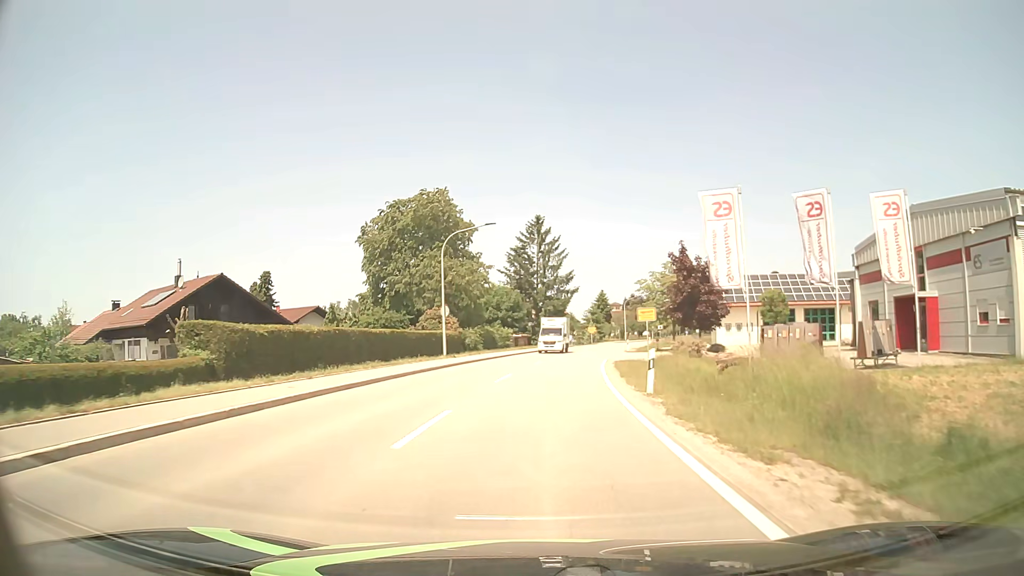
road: tertiary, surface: asphalt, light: Day
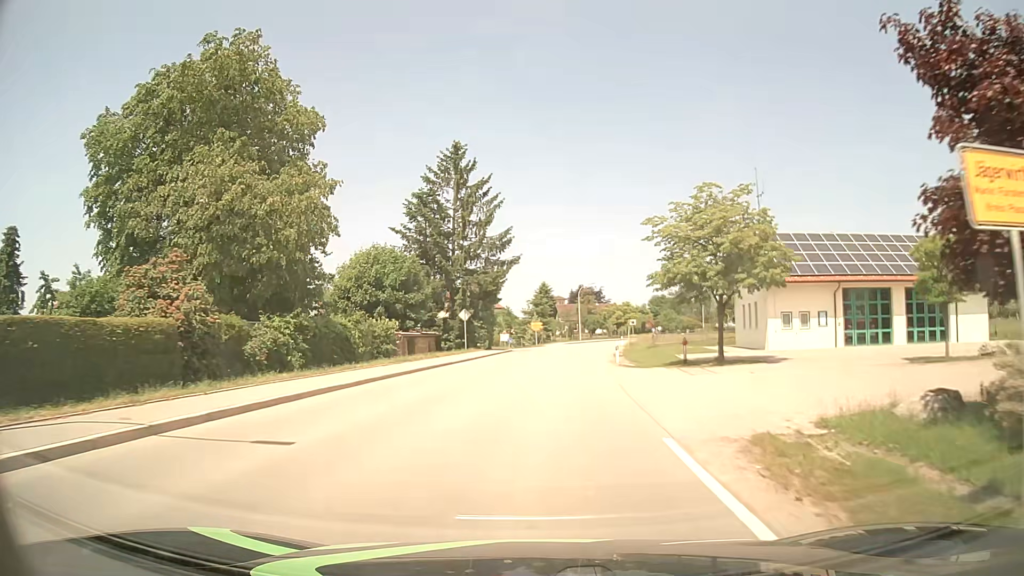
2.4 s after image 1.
(+1.5, +31.2) m; +5°
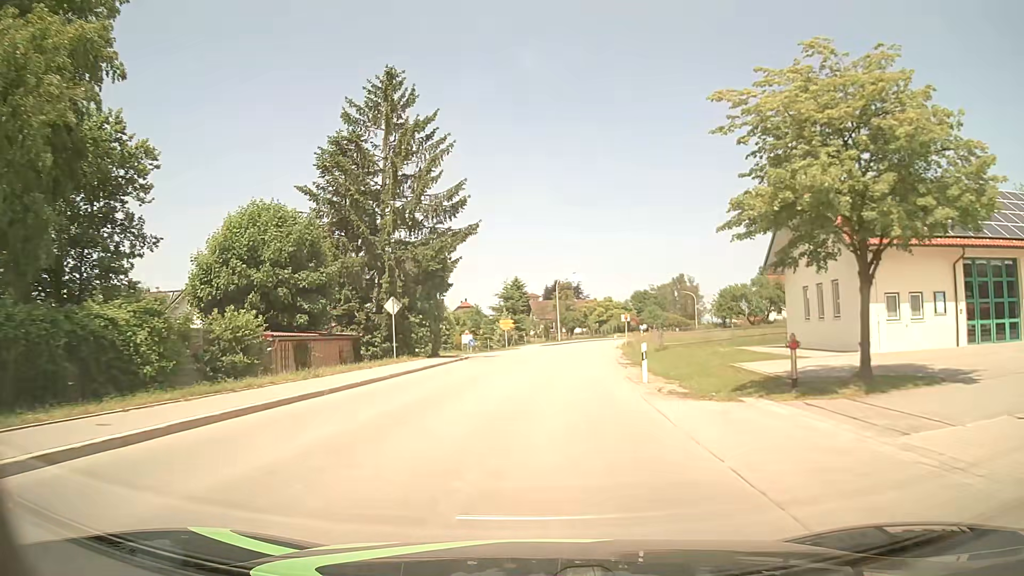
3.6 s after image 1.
(+0.4, +15.4) m; +3°
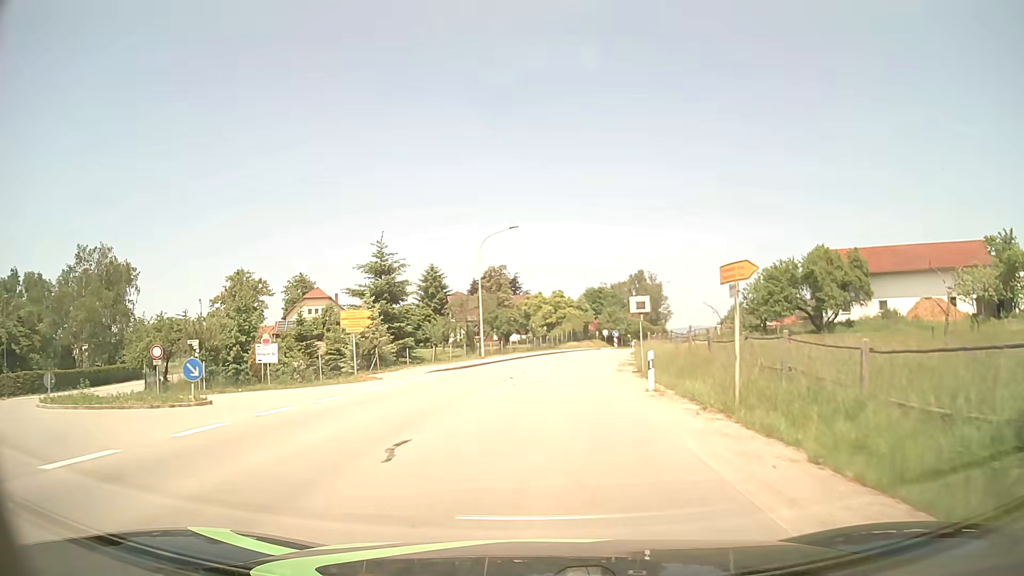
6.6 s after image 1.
(+1.7, +38.2) m; +5°
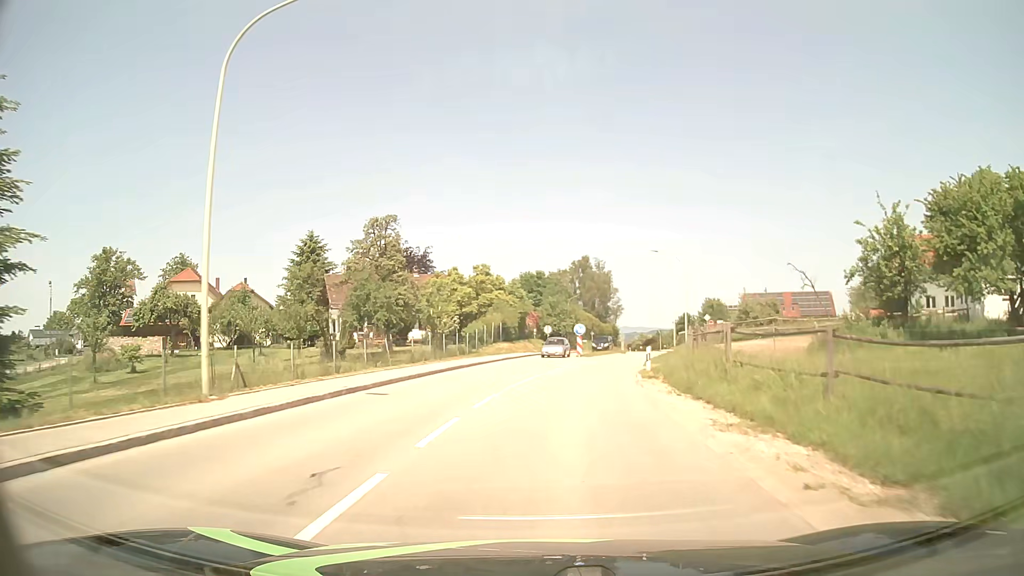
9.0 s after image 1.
(+1.4, +30.4) m; +6°
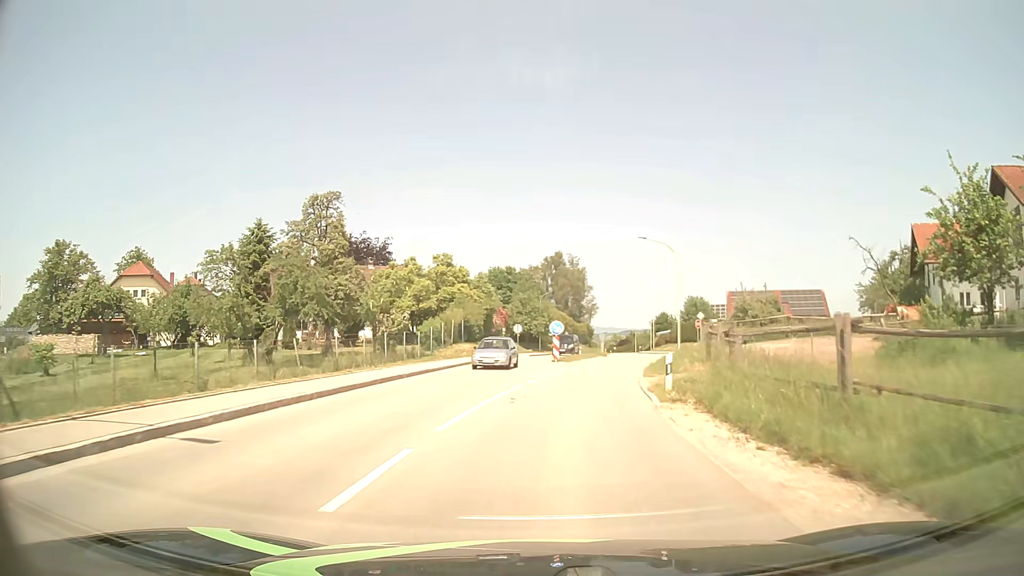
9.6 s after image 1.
(+0.2, +7.6) m; +3°
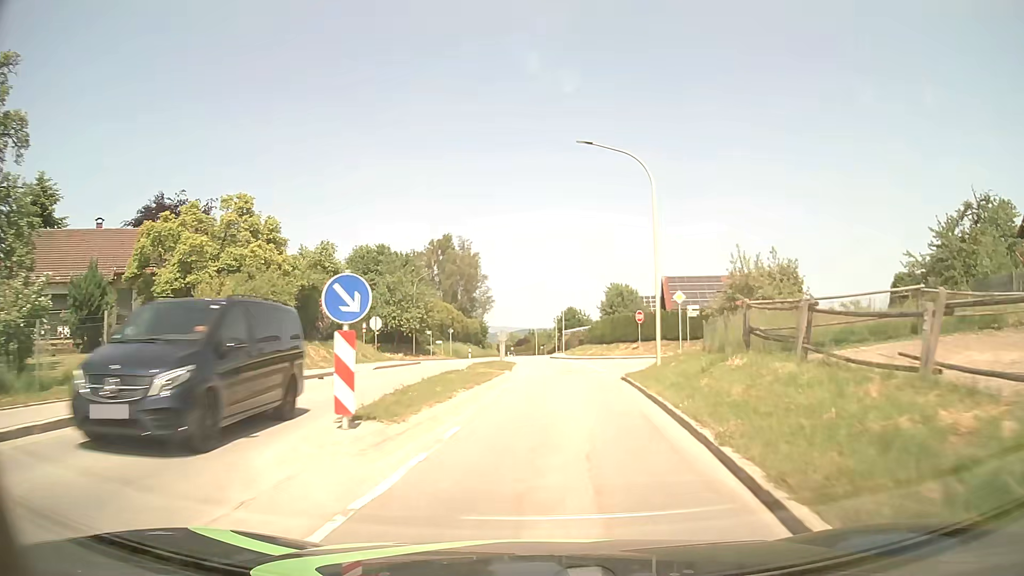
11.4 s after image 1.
(+1.7, +22.8) m; +9°
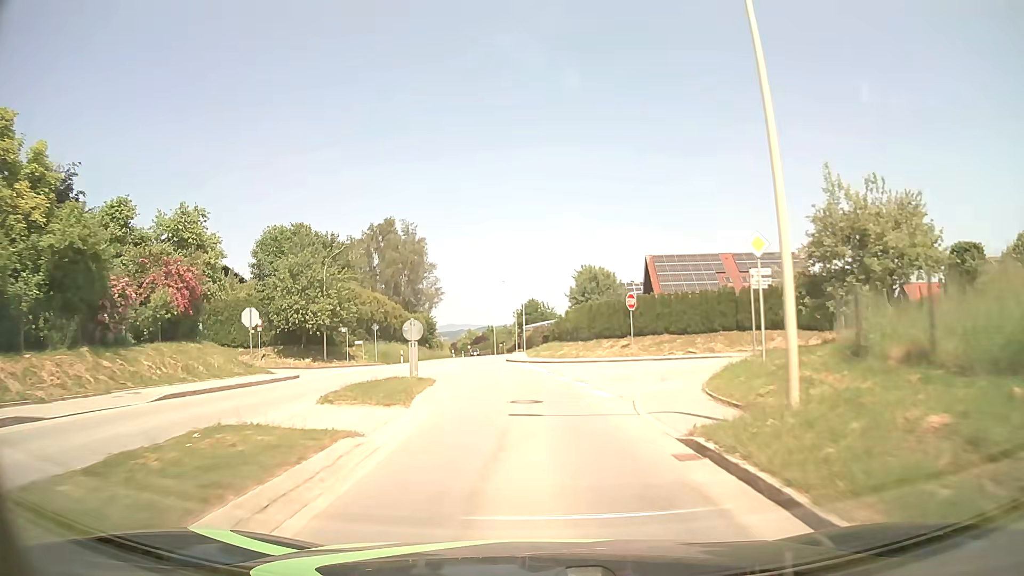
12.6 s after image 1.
(+0.7, +15.3) m; +4°
(0, +10) (-1, +20) (-2, +30) (-3, +40) (-4, +50) (-4, +60) (-4, +70) (-5, +80) (-5, +90) (-6, +100) m
